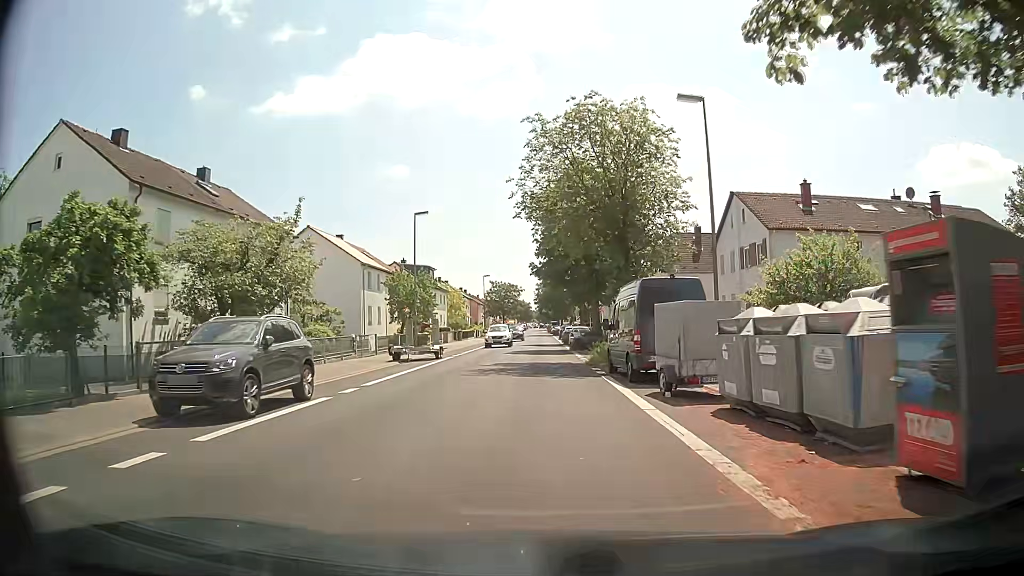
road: unclassified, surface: asphalt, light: Day
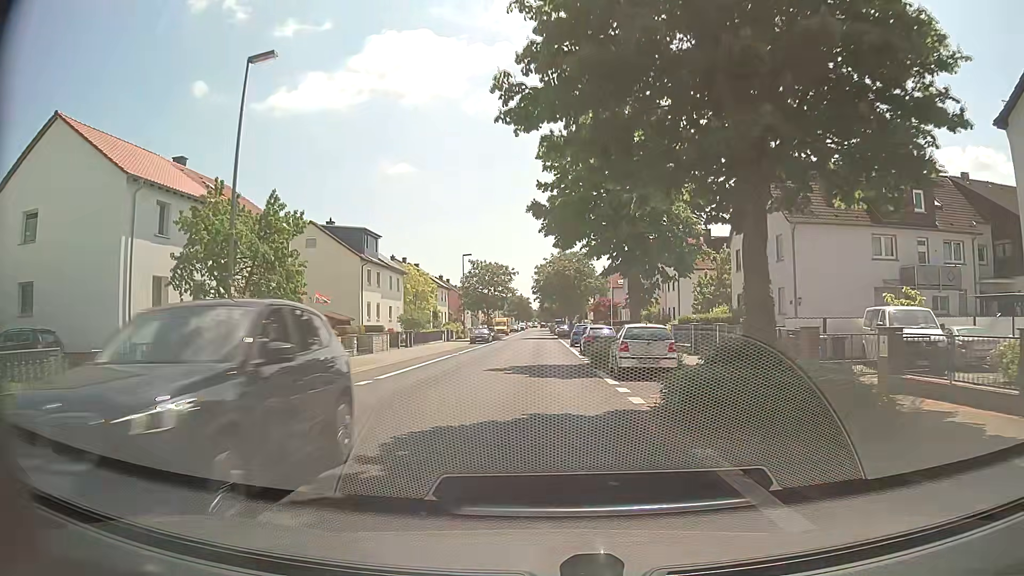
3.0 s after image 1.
(0.0, +31.2) m; 0°
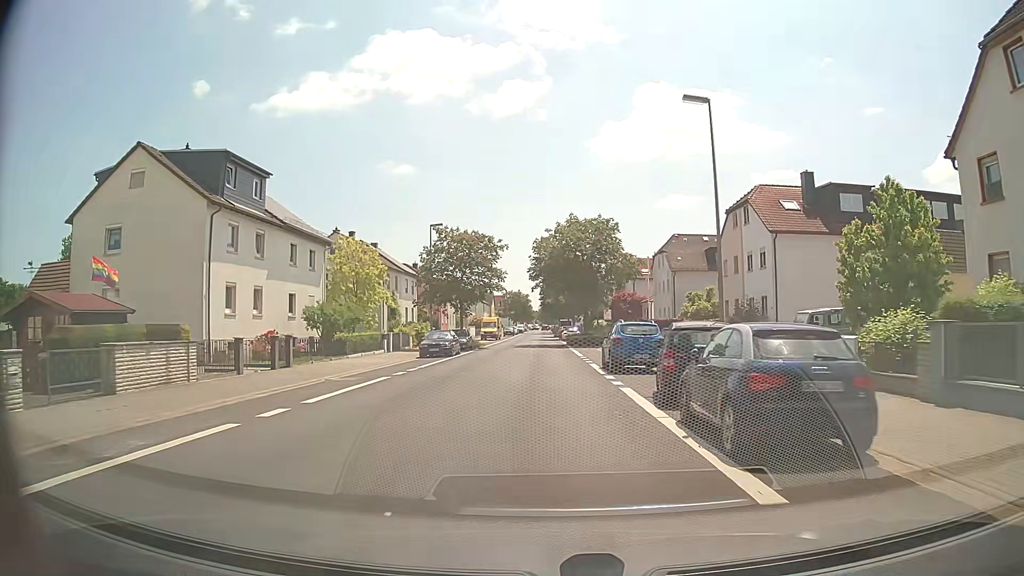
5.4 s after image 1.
(0.0, +25.0) m; 0°
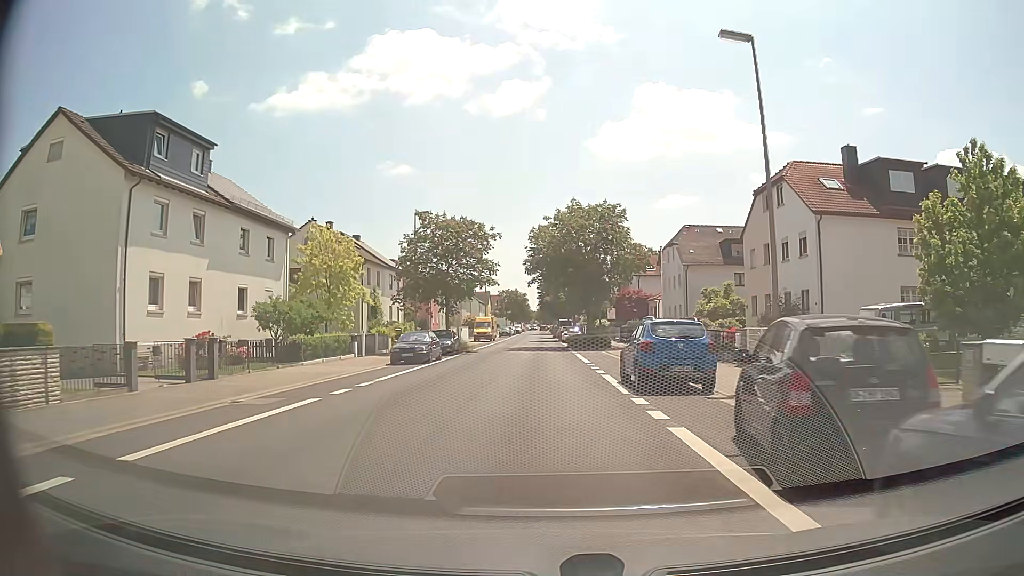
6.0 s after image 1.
(0.0, +6.2) m; +1°
(0, +10) (0, +20) (0, +30) (0, +40) (0, +50) (0, +60) (0, +70) (0, +80) (0, +90) (0, +100) m
